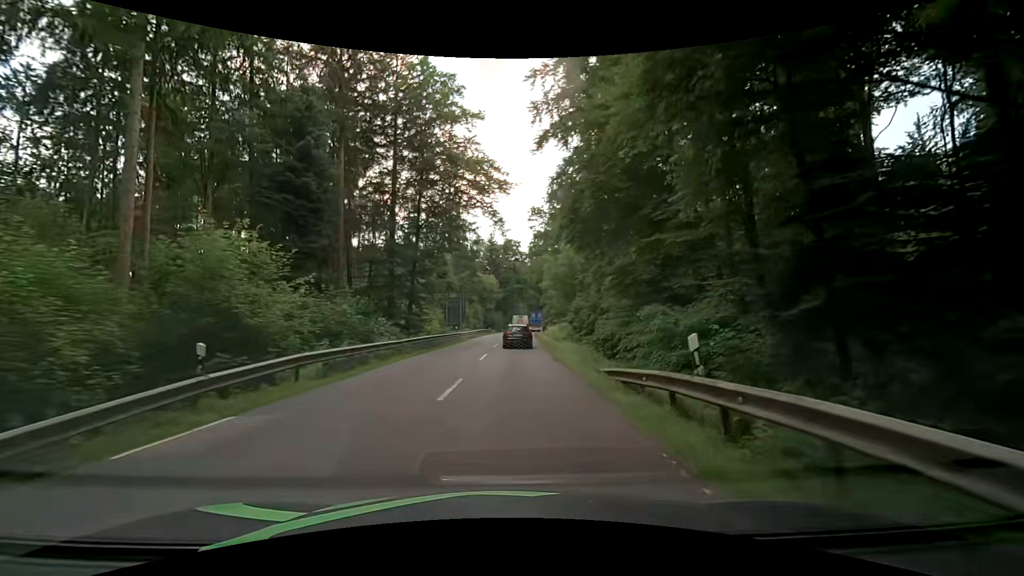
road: secondary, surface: asphalt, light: Day
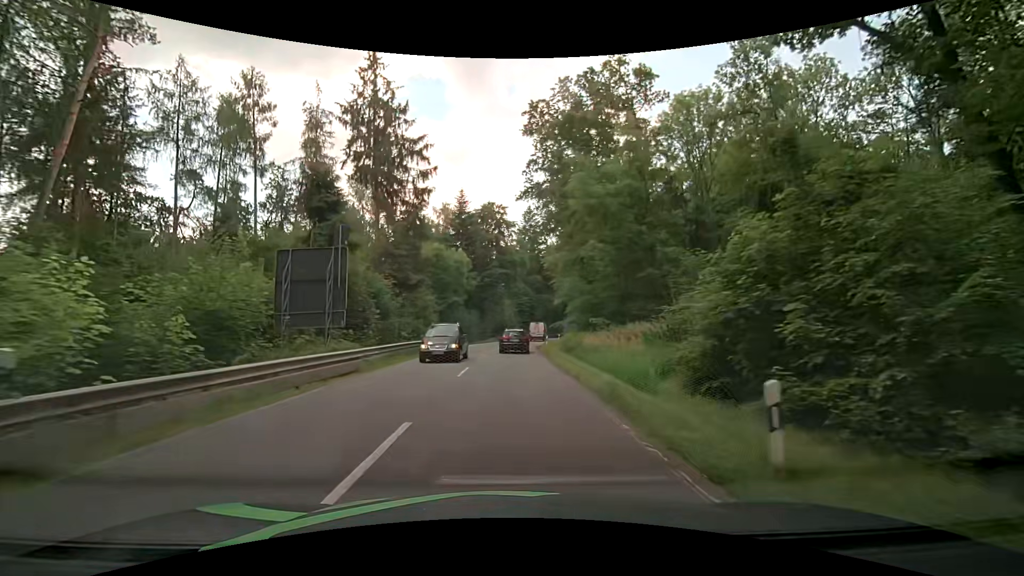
(+0.7, +39.5) m; +2°
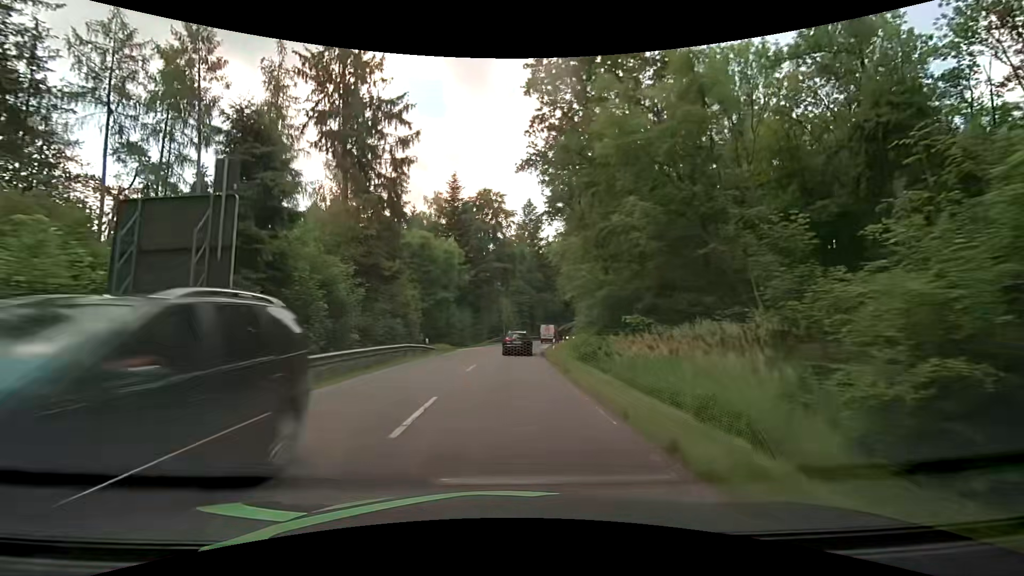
(0.0, +8.1) m; 0°
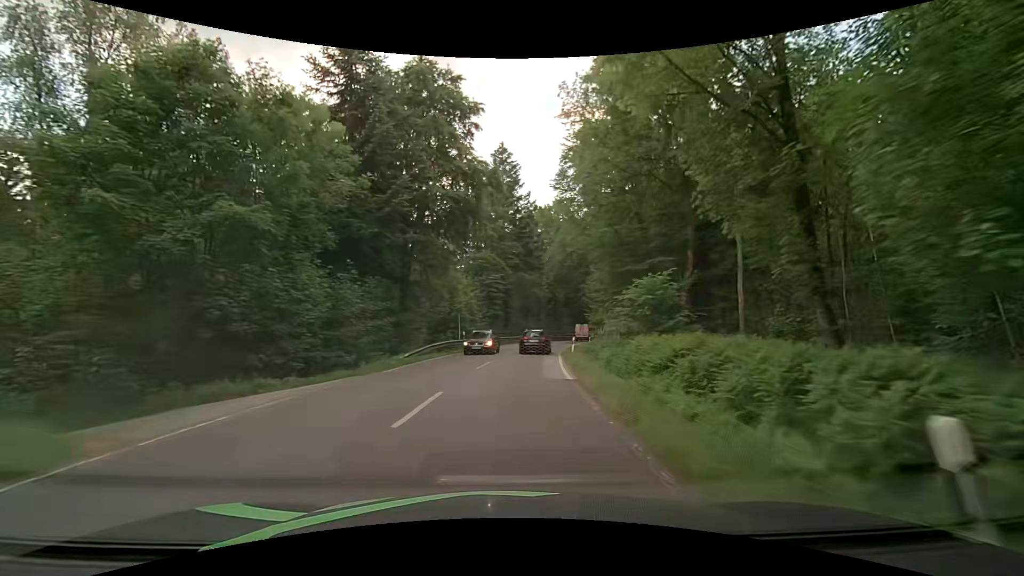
(+0.7, +32.8) m; +4°
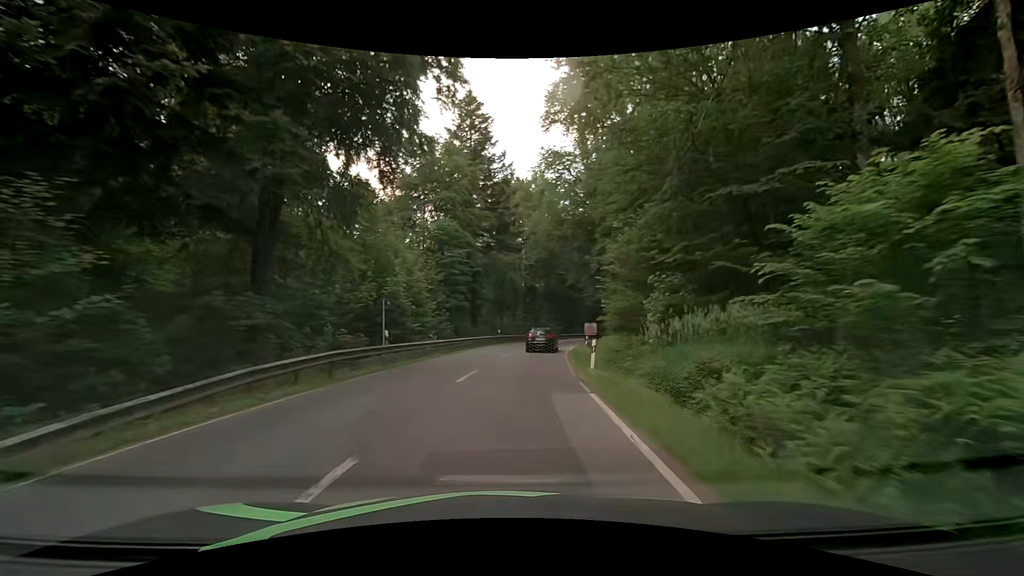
(+0.4, +16.7) m; +3°
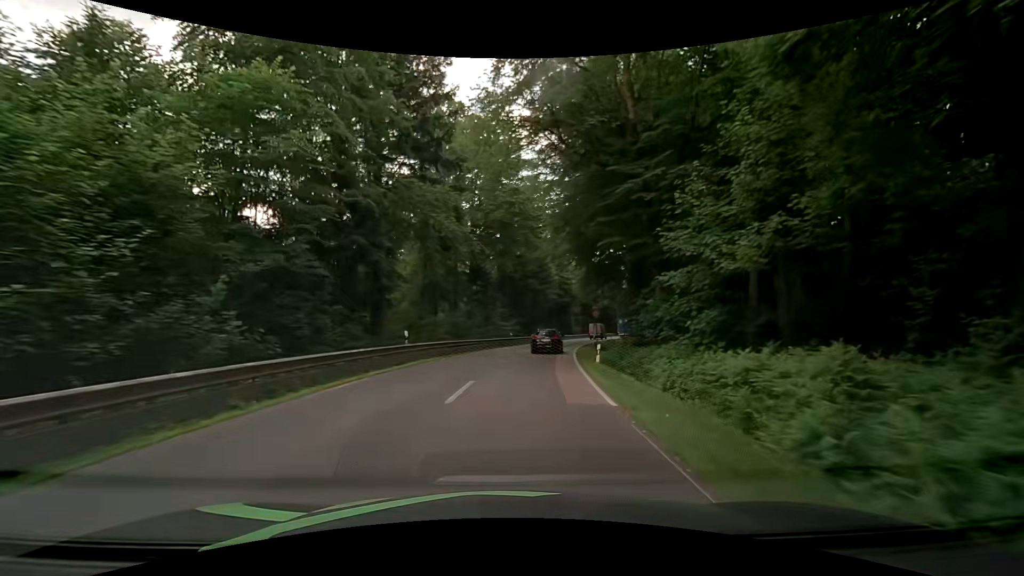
(+1.1, +25.3) m; +6°
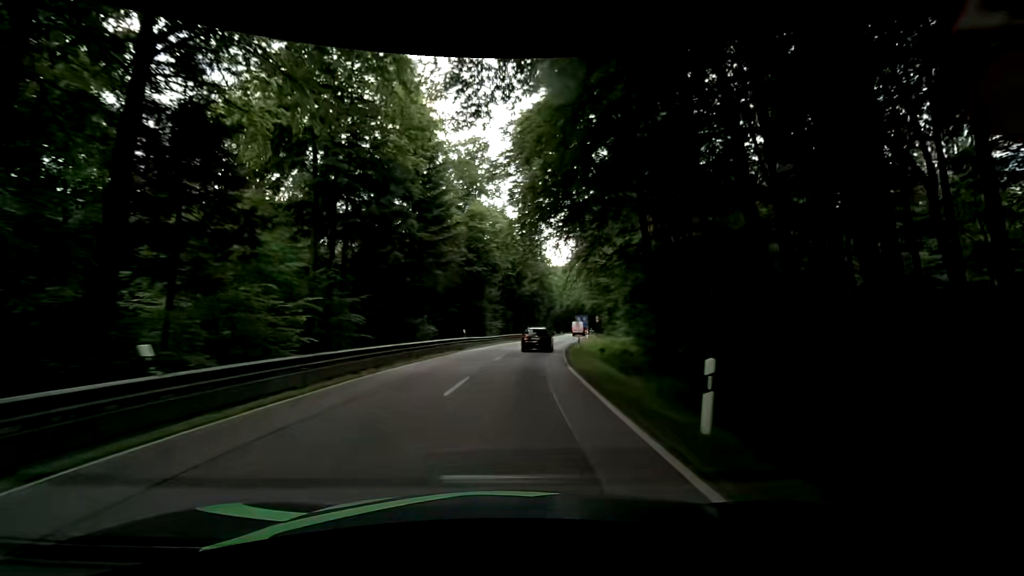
(+3.5, +43.3) m; +9°
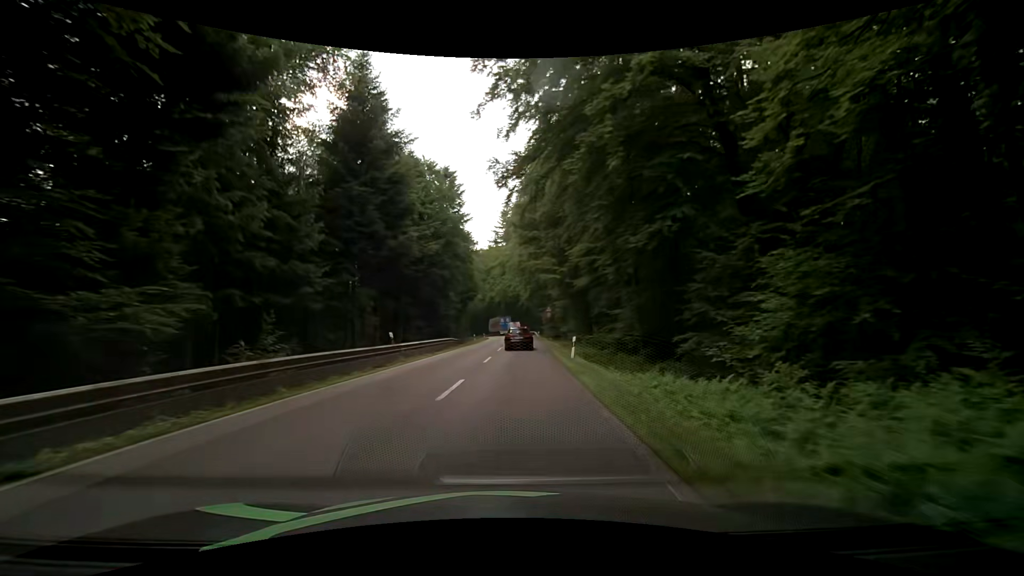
(+4.4, +44.9) m; +10°
(0, +10) (0, +20) (0, +30) (+1, +40) (+1, +50) (+1, +60) (+2, +70) (+1, +80) (+1, +90) (0, +100) m
